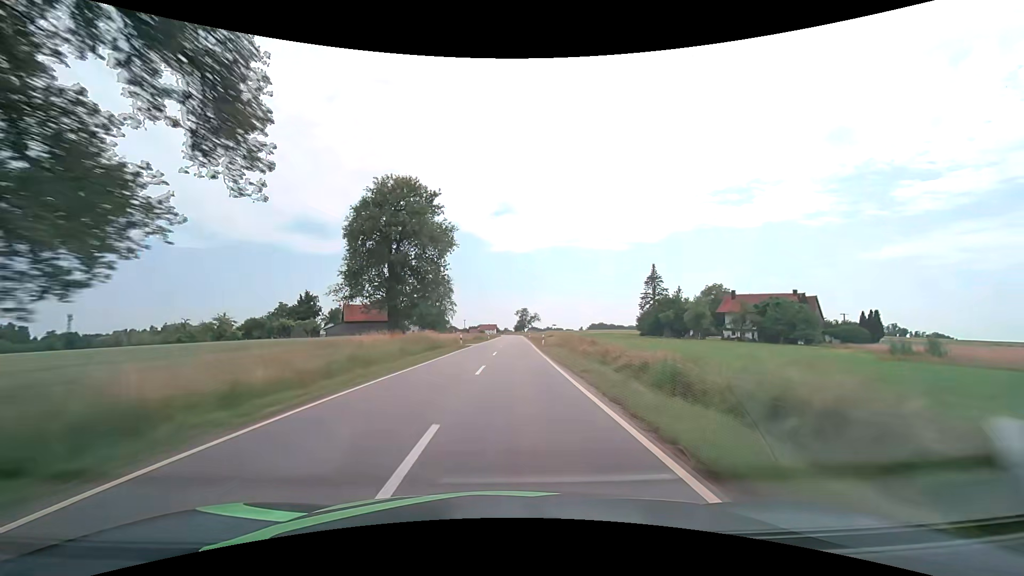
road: tertiary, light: Day
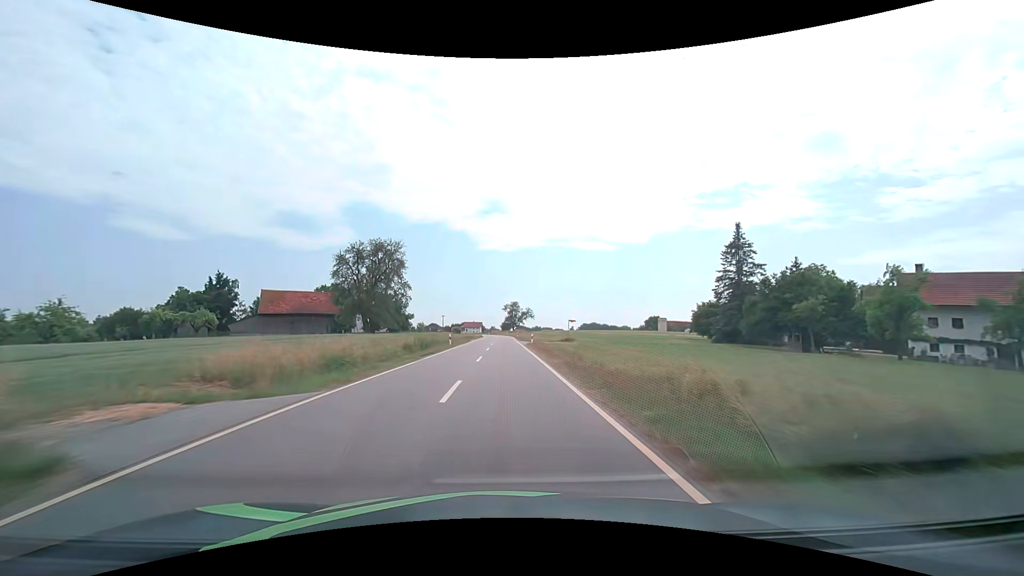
(+0.8, +42.6) m; +2°
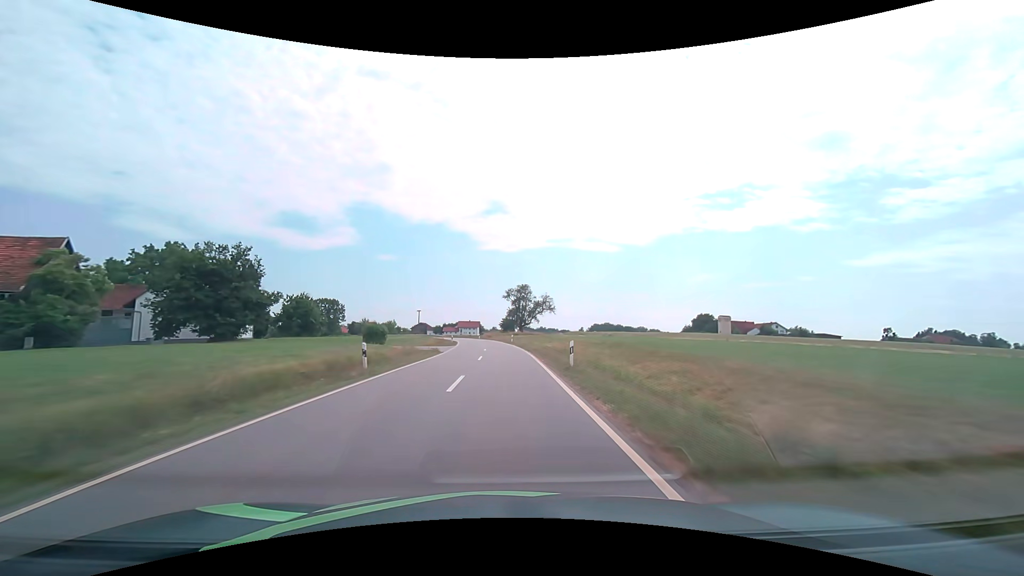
(-0.2, +71.1) m; 0°
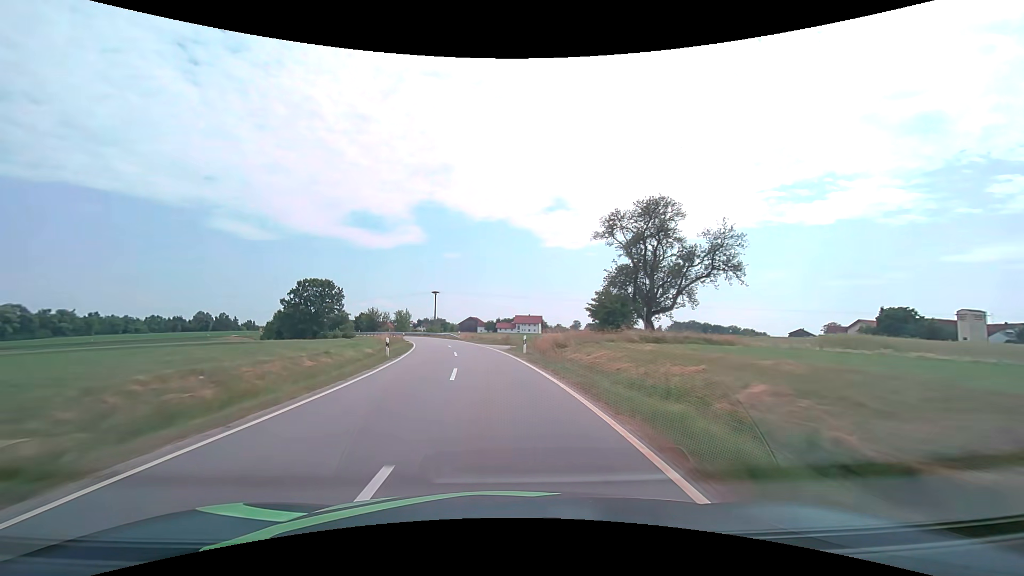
(-2.6, +71.1) m; -7°
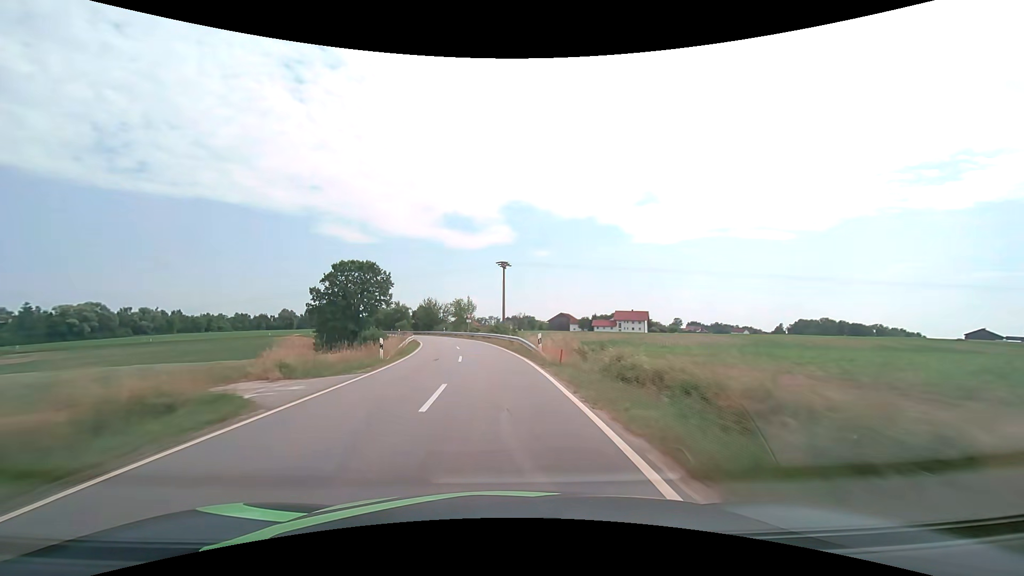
(-3.4, +41.6) m; -10°
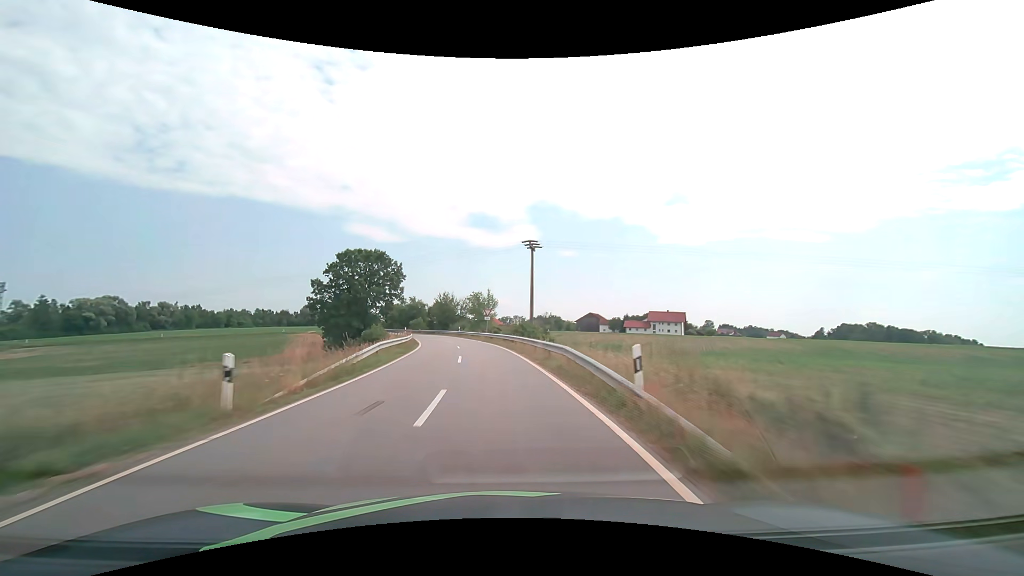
(-0.4, +13.4) m; -3°
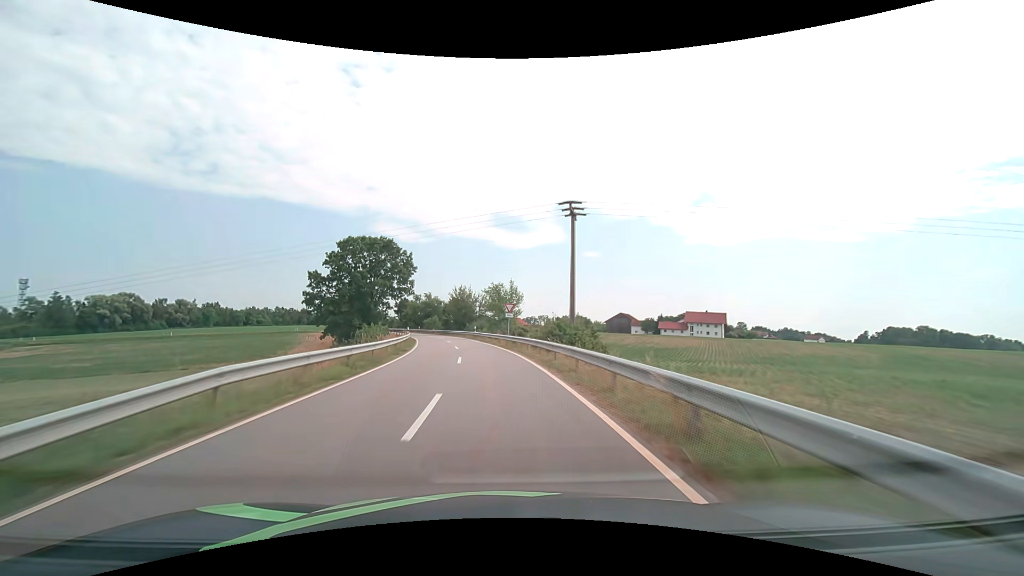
(-0.3, +13.1) m; -3°
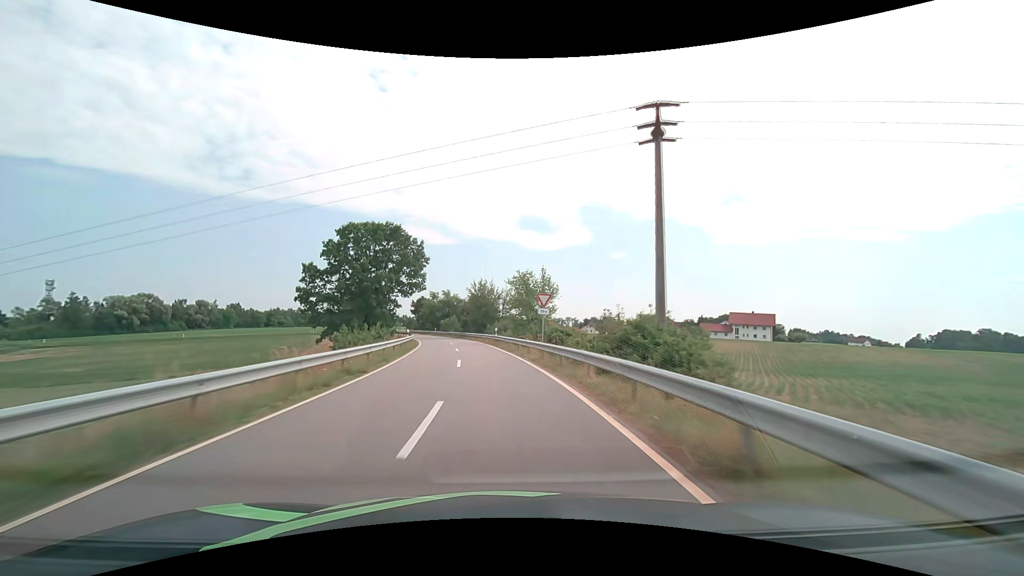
(-0.3, +12.9) m; -3°
